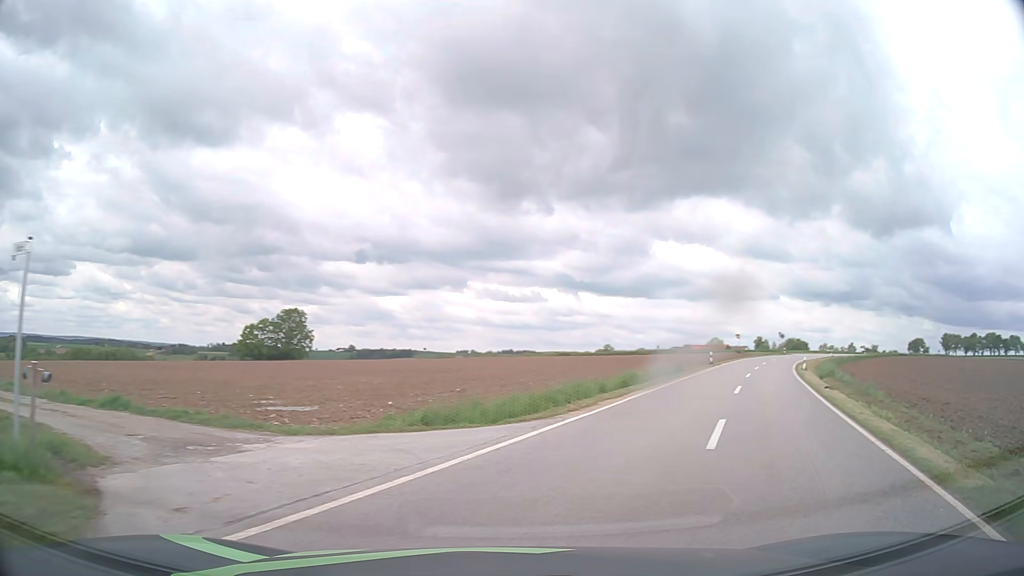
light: Day
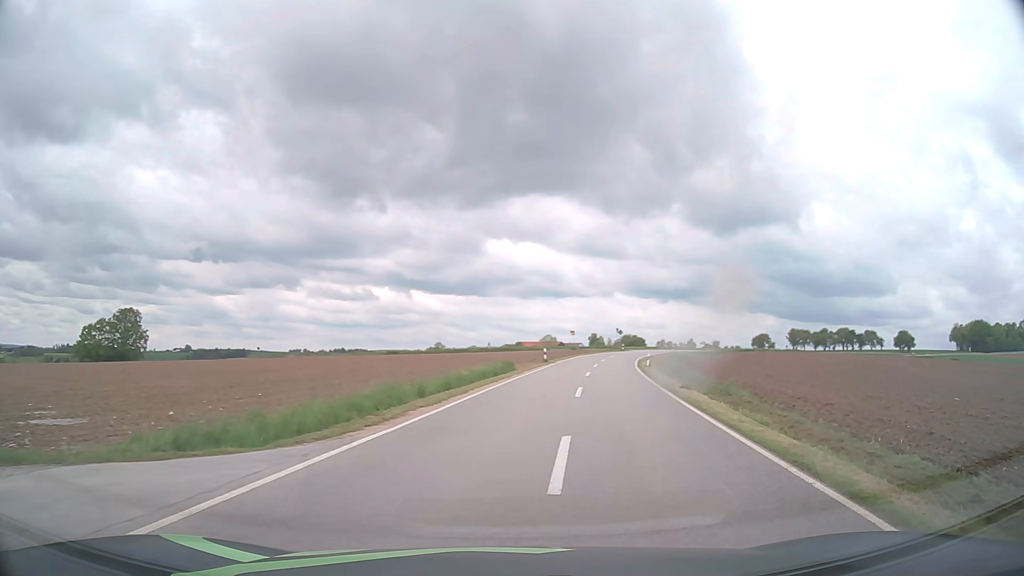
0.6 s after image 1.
(+0.5, +3.3) m; +15°
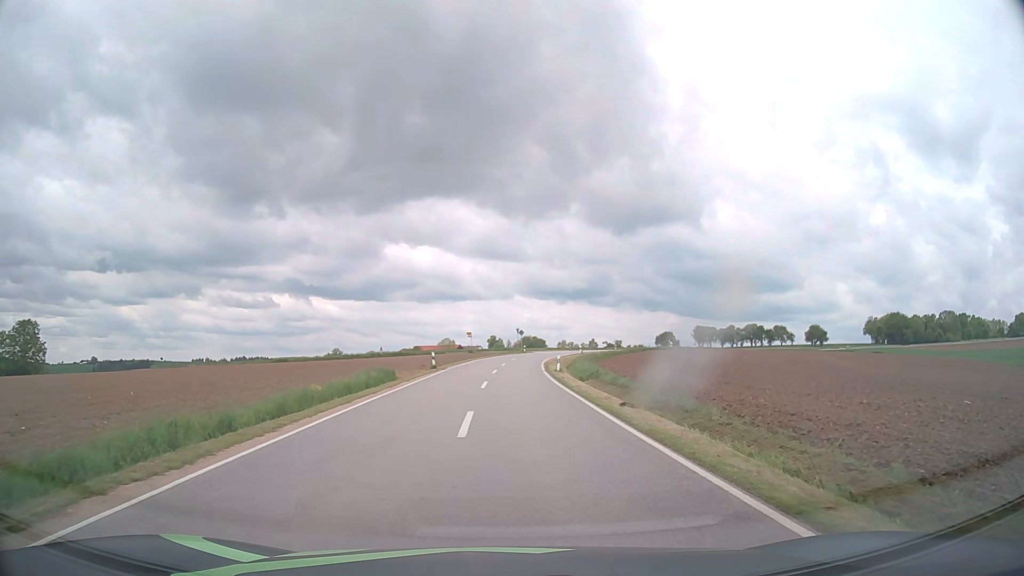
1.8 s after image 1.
(+0.8, +8.2) m; +8°
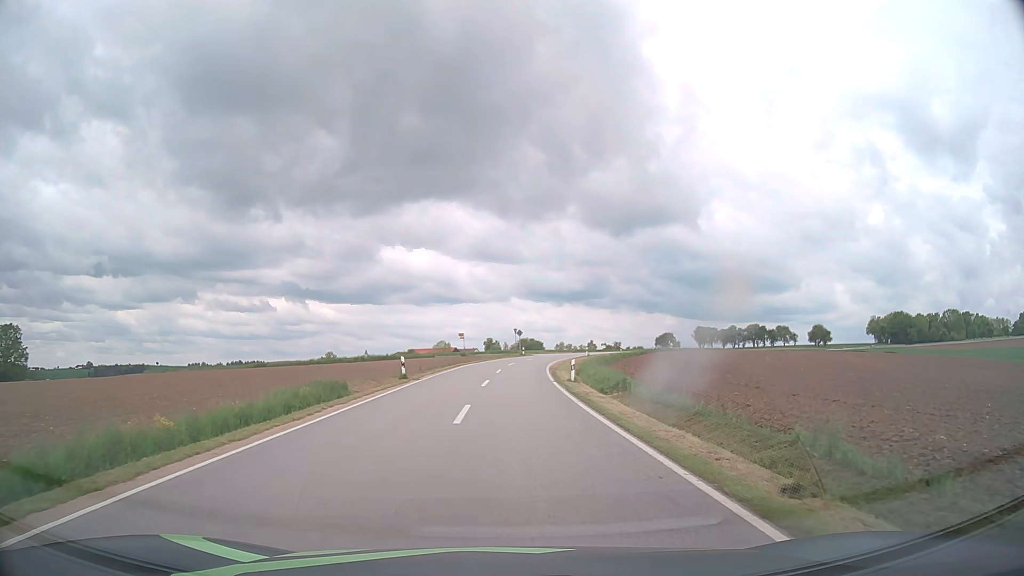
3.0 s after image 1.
(0.0, +10.6) m; 0°
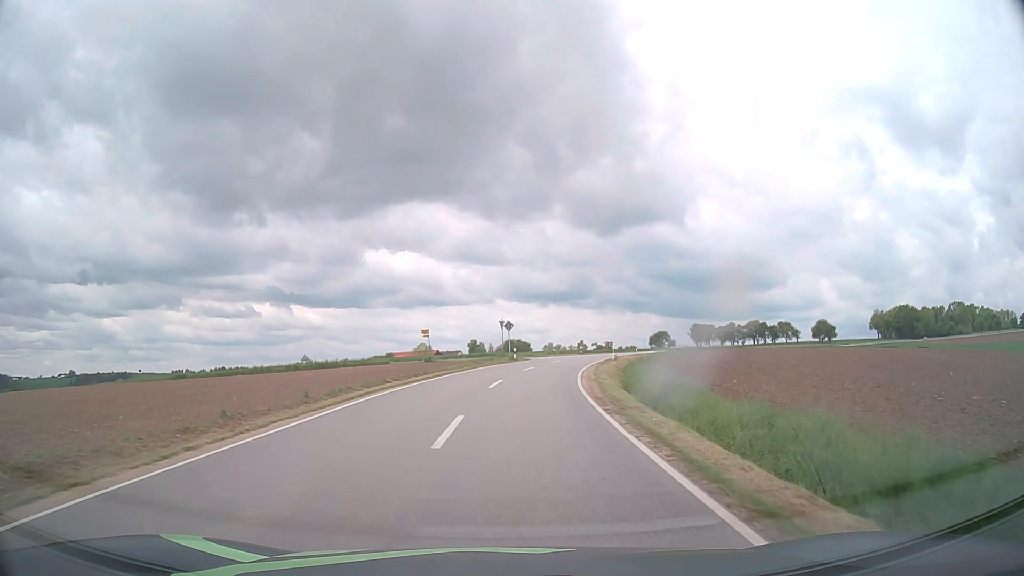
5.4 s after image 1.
(+0.2, +27.8) m; +1°
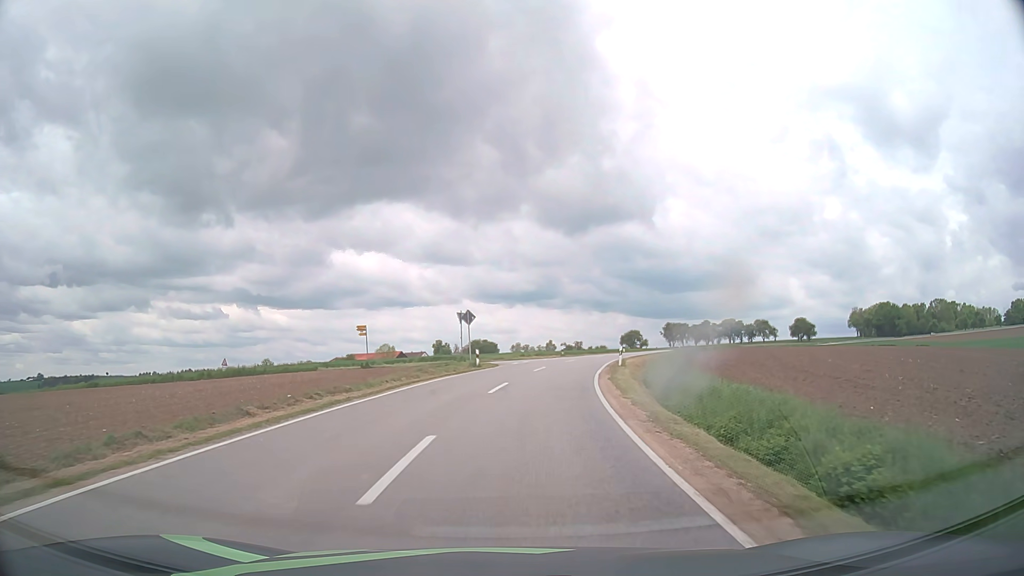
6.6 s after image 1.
(+0.3, +15.3) m; +3°
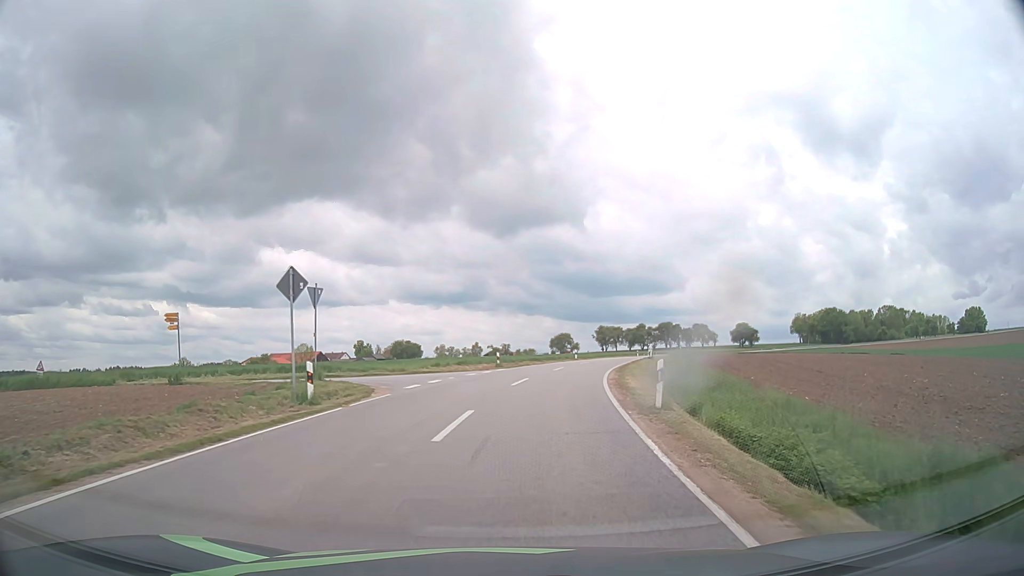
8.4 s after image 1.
(+0.9, +20.2) m; +6°
(0, +10) (0, +20) (-6, +28) (-15, +32) (-25, +34) (-34, +37) (-44, +40) (-53, +44) (-62, +48) (-71, +53) m
